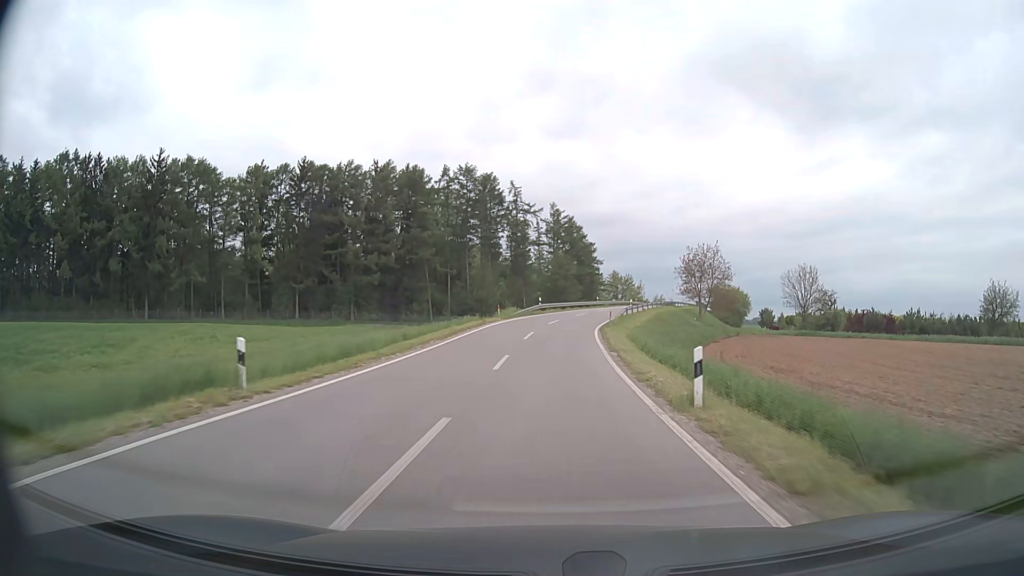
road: secondary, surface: asphalt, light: Day
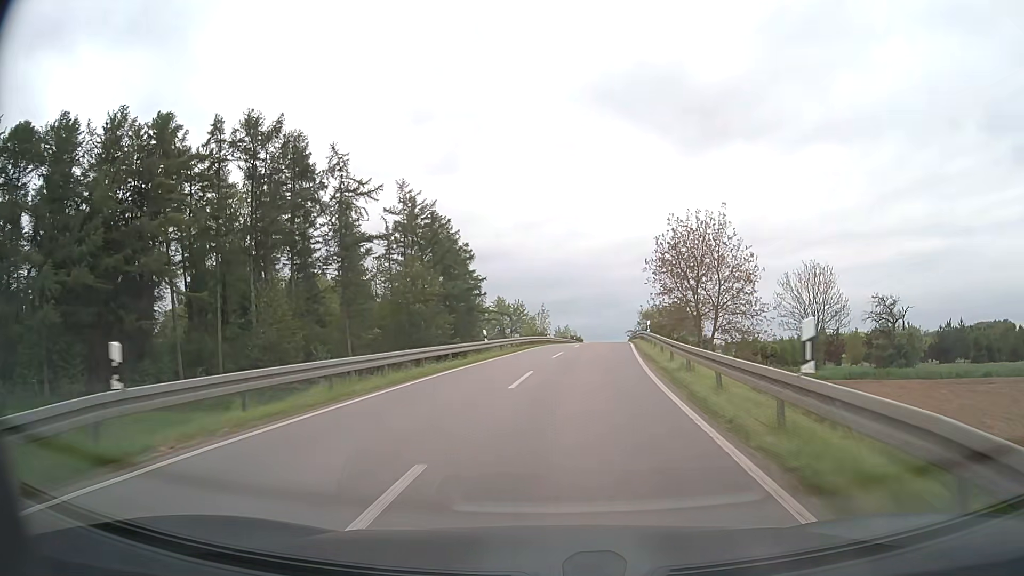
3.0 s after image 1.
(+2.9, +50.2) m; +10°
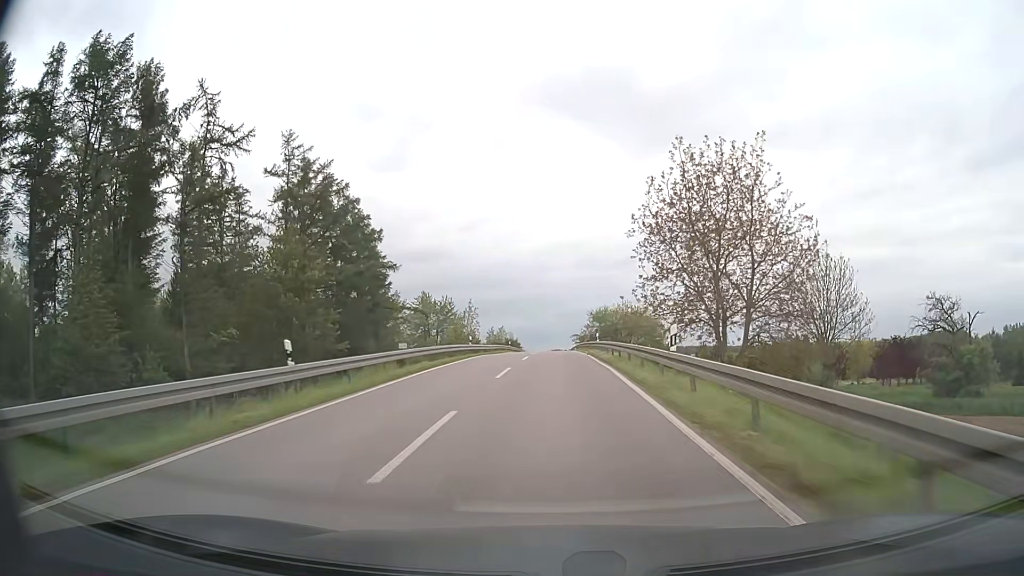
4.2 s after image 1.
(+1.1, +19.8) m; +5°
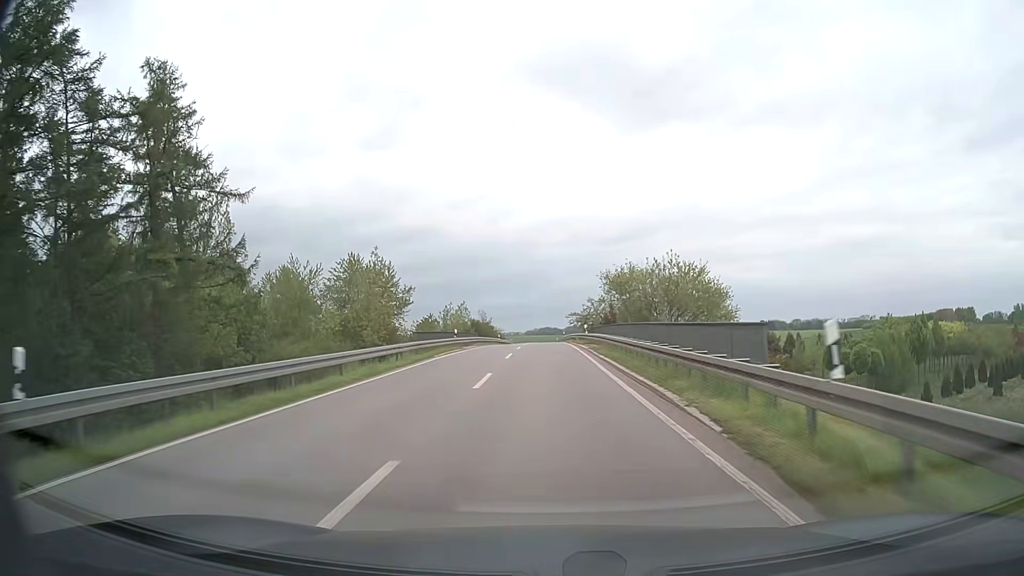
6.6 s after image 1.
(+0.7, +39.6) m; +1°
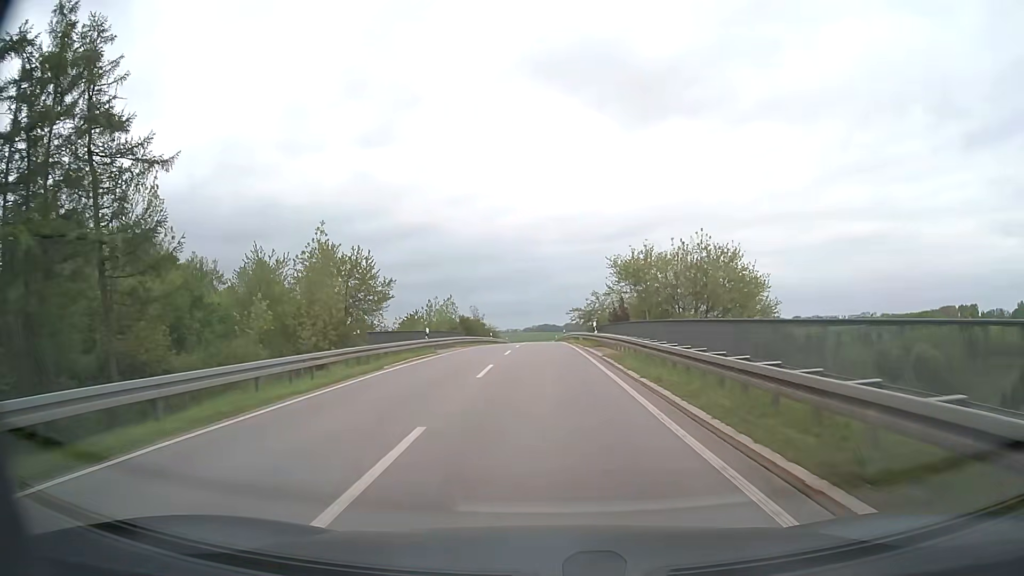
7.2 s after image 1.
(0.0, +9.8) m; 0°
(0, +10) (0, +20) (0, +30) (0, +40) (0, +50) (0, +60) (0, +70) (0, +80) (-1, +90) (-1, +100) m
